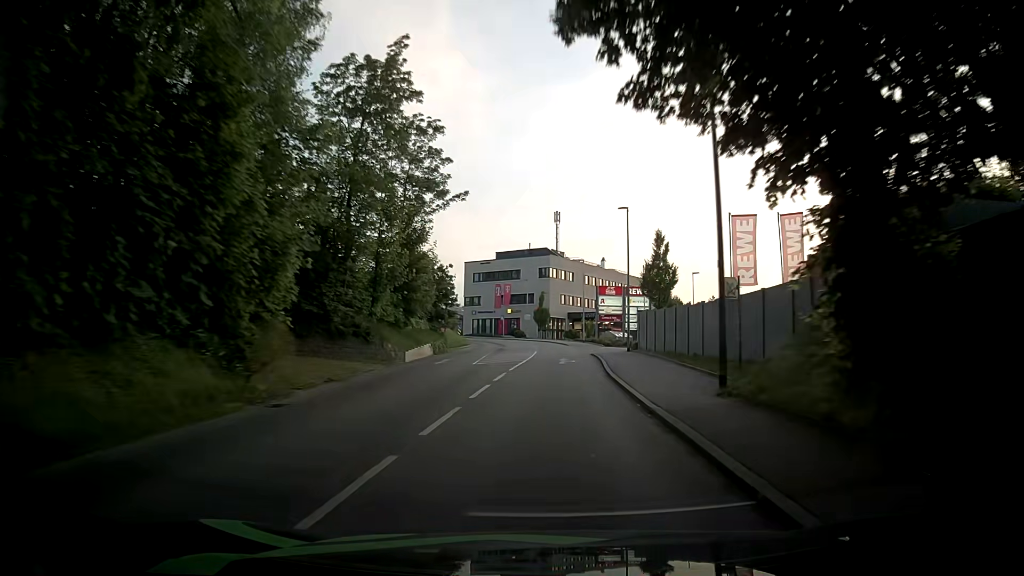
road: tertiary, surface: asphalt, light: Day
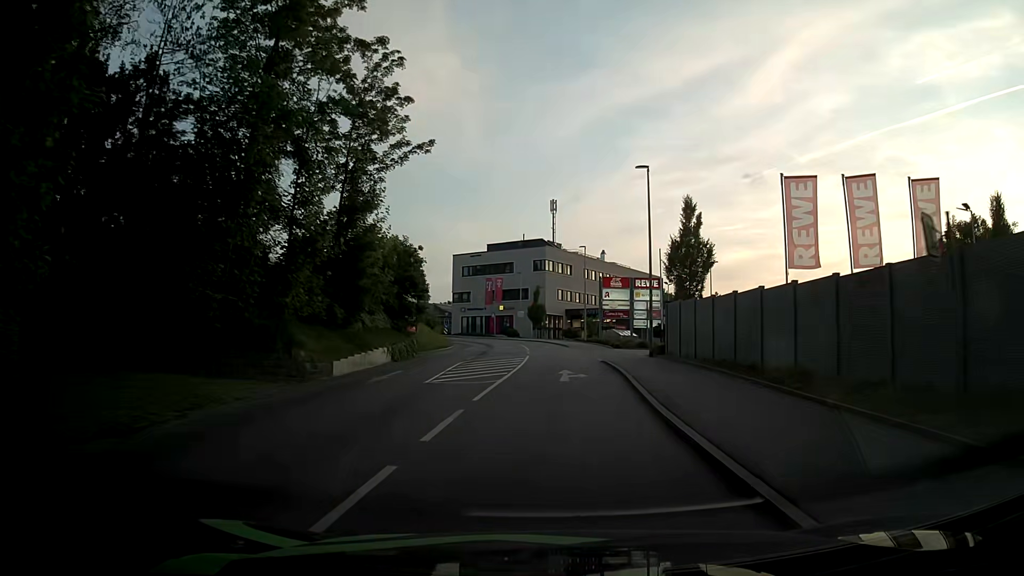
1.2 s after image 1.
(0.0, +9.6) m; 0°
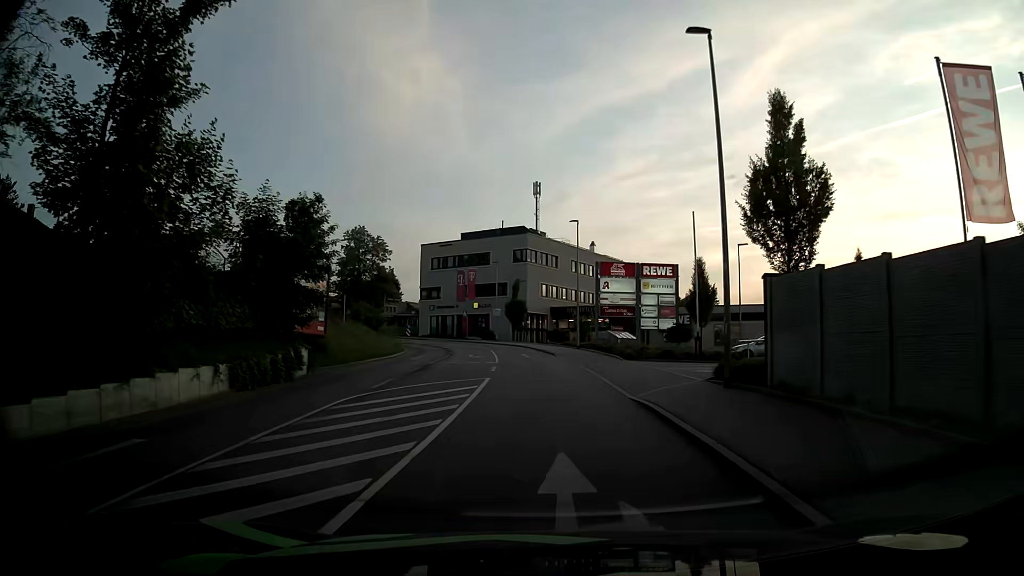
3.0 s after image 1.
(+0.2, +14.3) m; +1°
(0, +10) (0, +20) (-1, +30) (-1, +40) (-3, +50) (-5, +60) (-9, +69) (-13, +78) (-19, +86) (-24, +95) m
